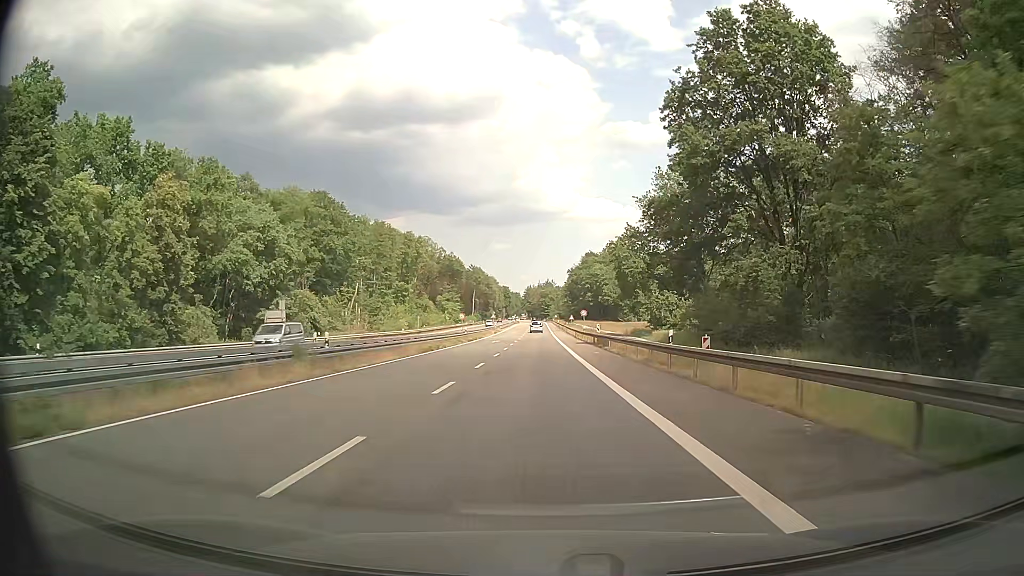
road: secondary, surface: asphalt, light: Day
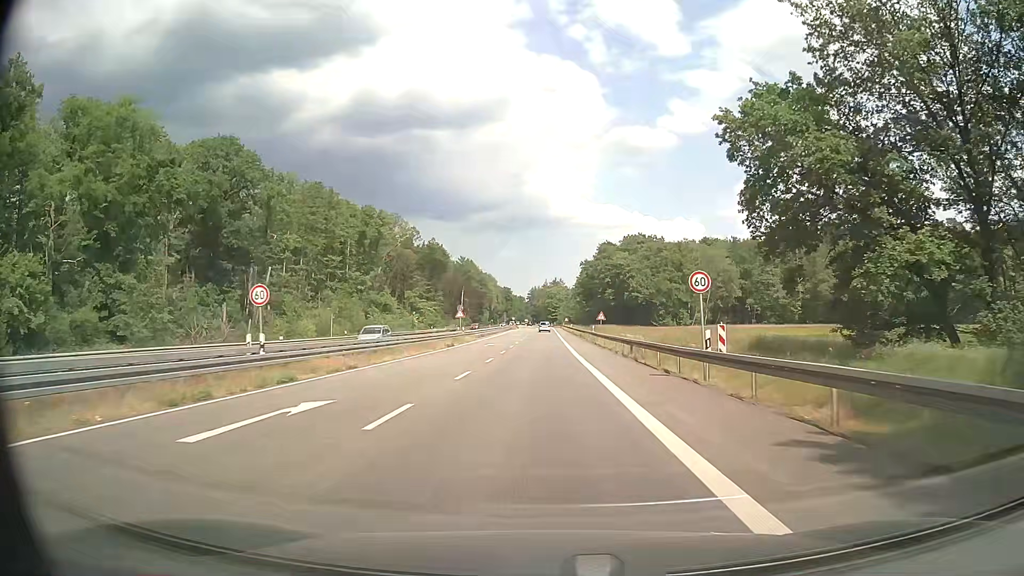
(+0.2, +50.1) m; 0°
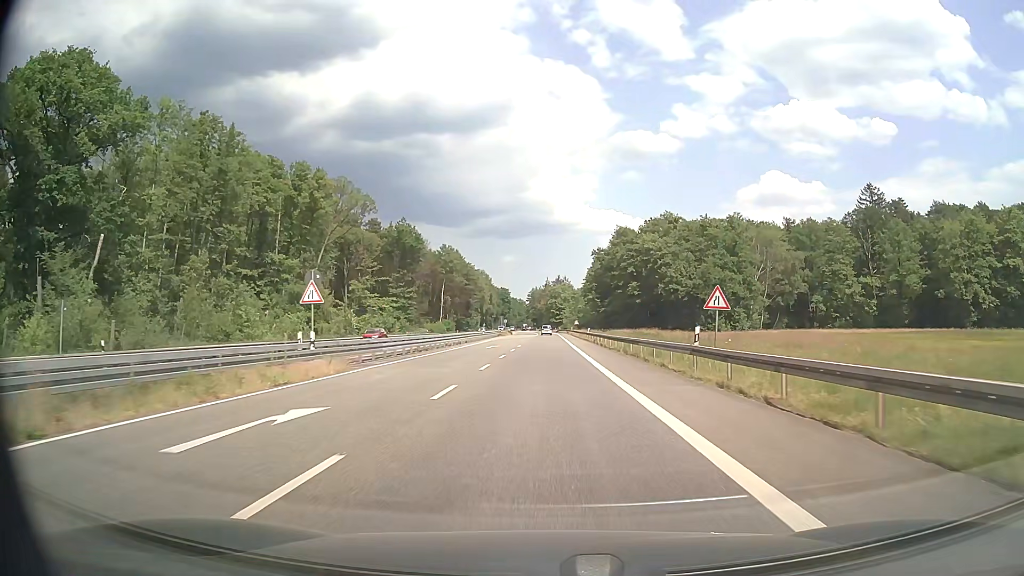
(0.0, +41.1) m; 0°
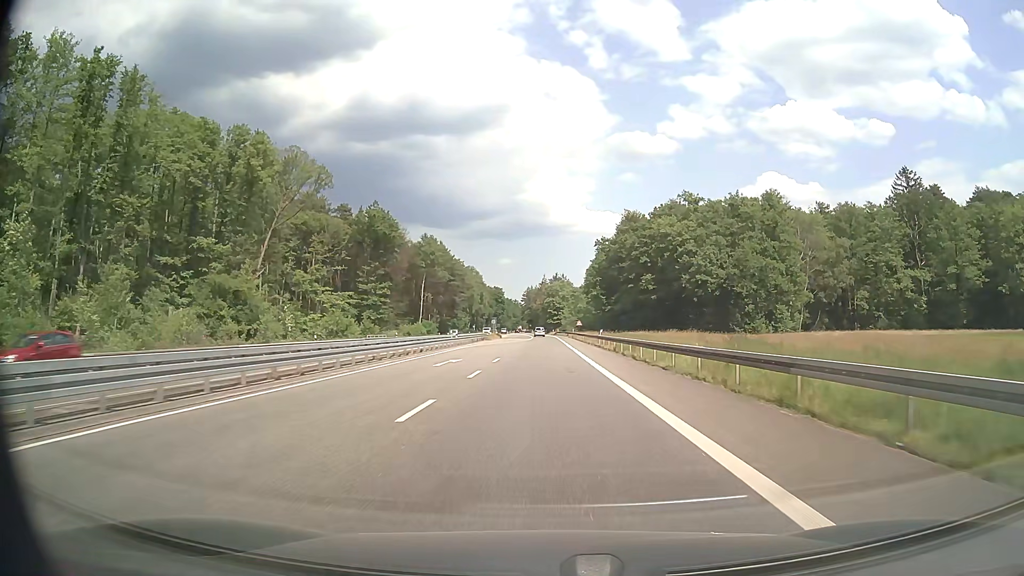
(+0.1, +20.9) m; 0°
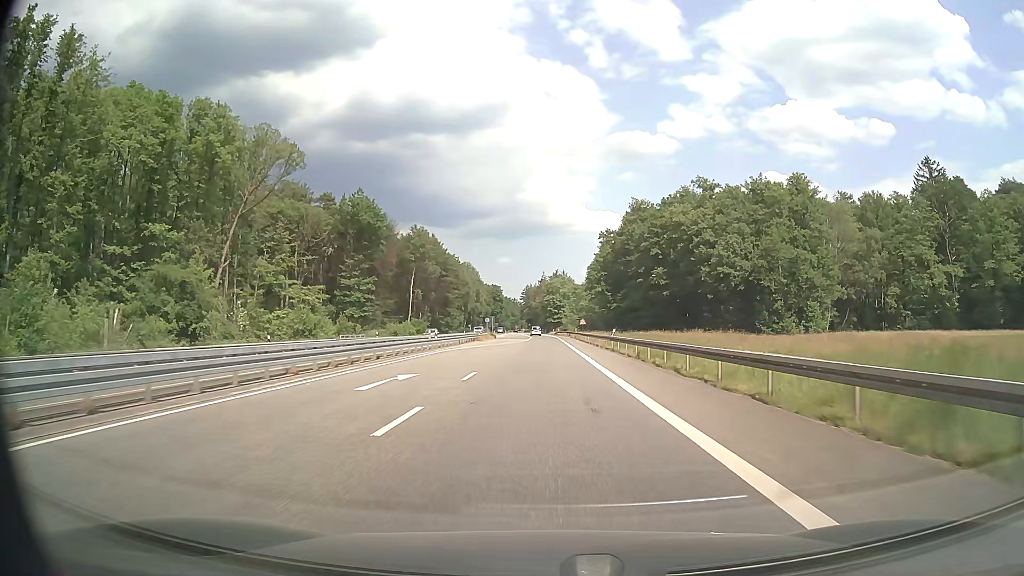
(0.0, +10.5) m; 0°
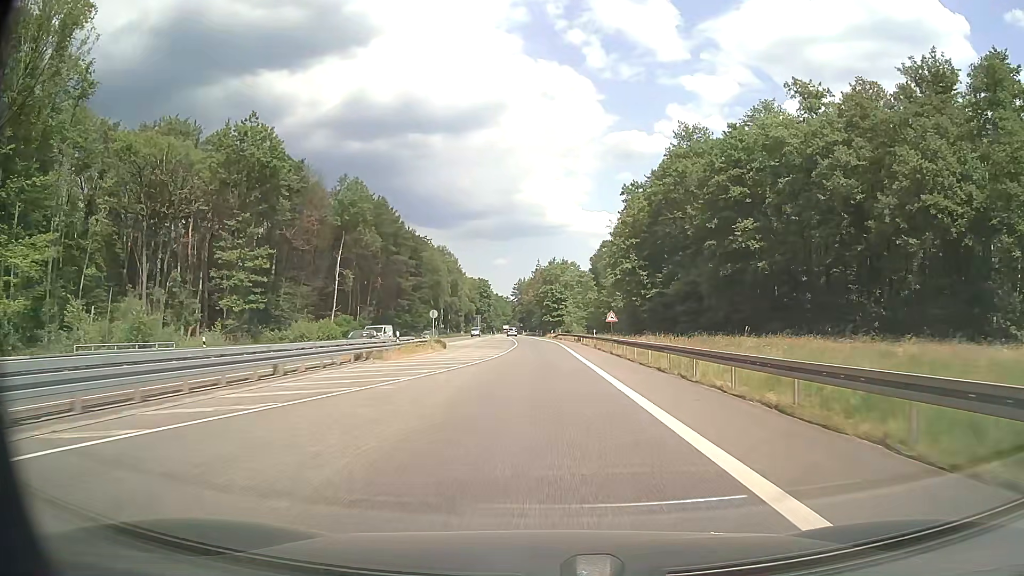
(+0.2, +42.1) m; 0°
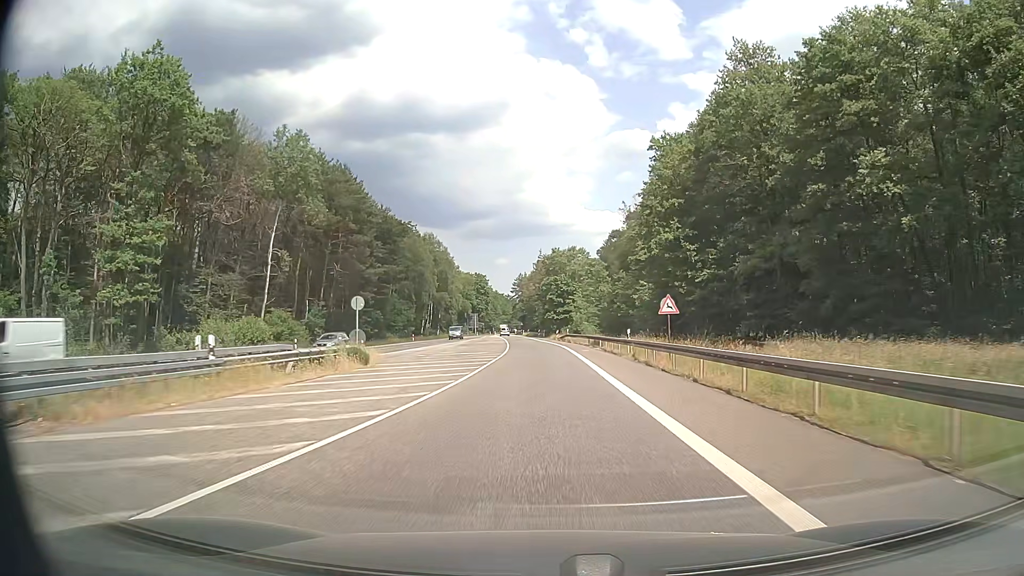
(+0.1, +21.2) m; 0°
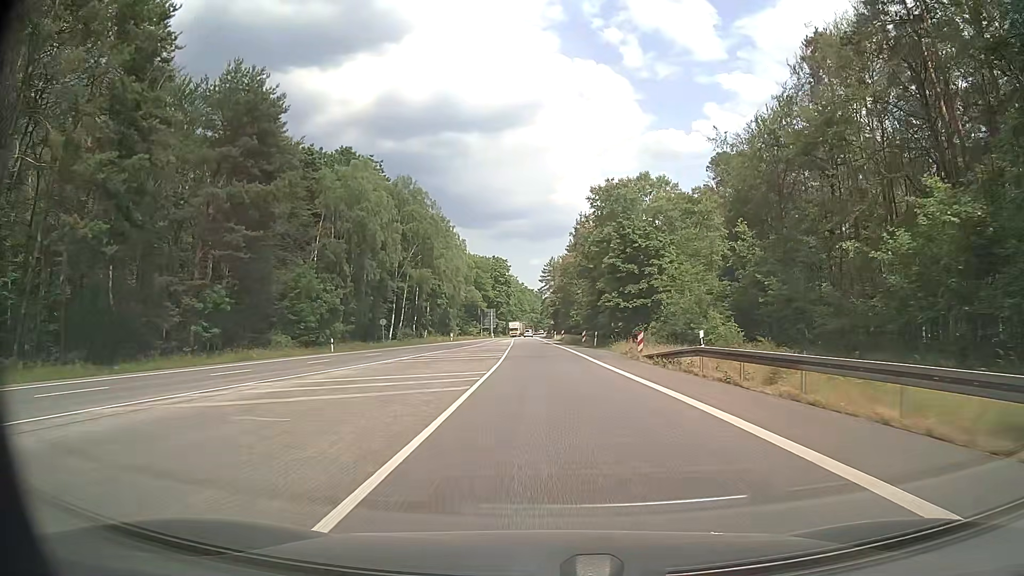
(-1.3, +53.0) m; -3°
(0, +10) (0, +20) (0, +30) (0, +40) (-1, +50) (-1, +60) (-1, +70) (-2, +80) (-2, +90) (-2, +100) m
